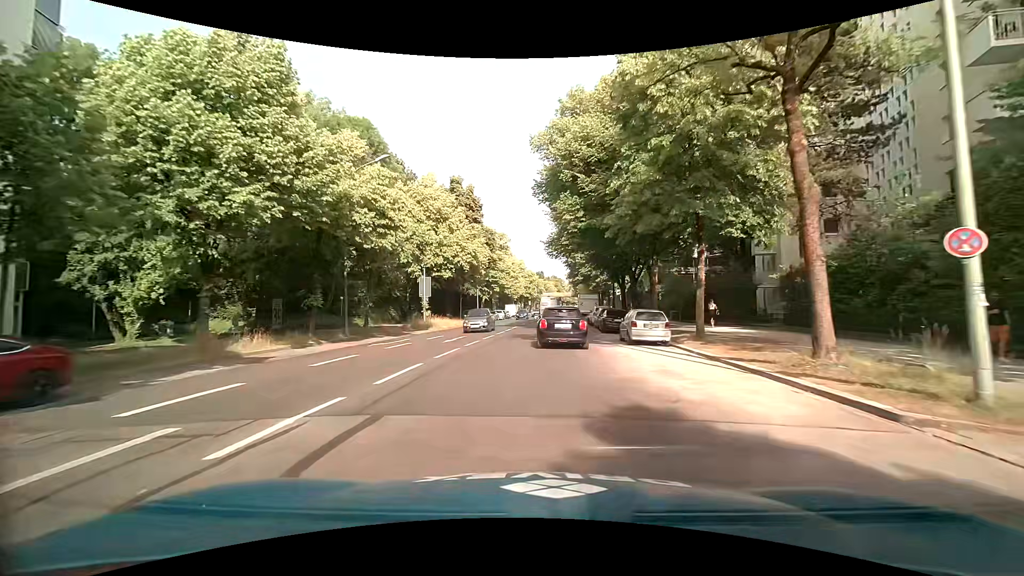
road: tertiary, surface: asphalt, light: Day
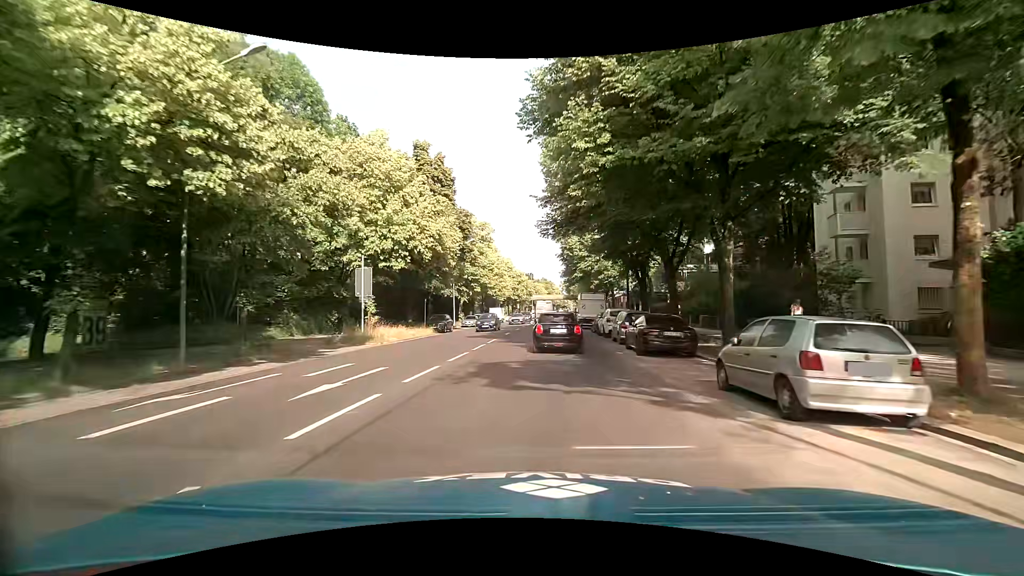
(+0.1, +12.7) m; +2°
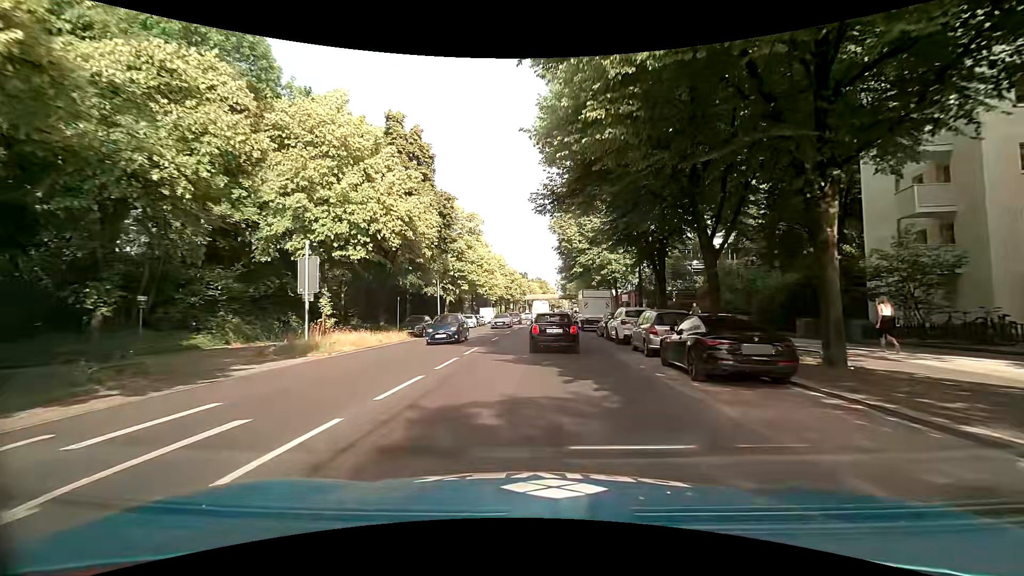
(0.0, +6.3) m; 0°
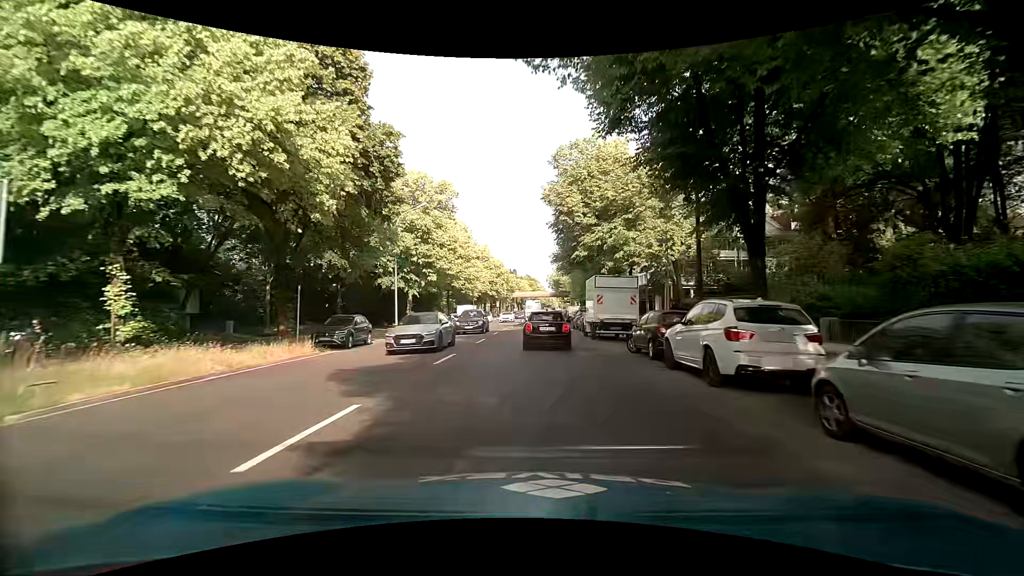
(-0.1, +12.8) m; 0°
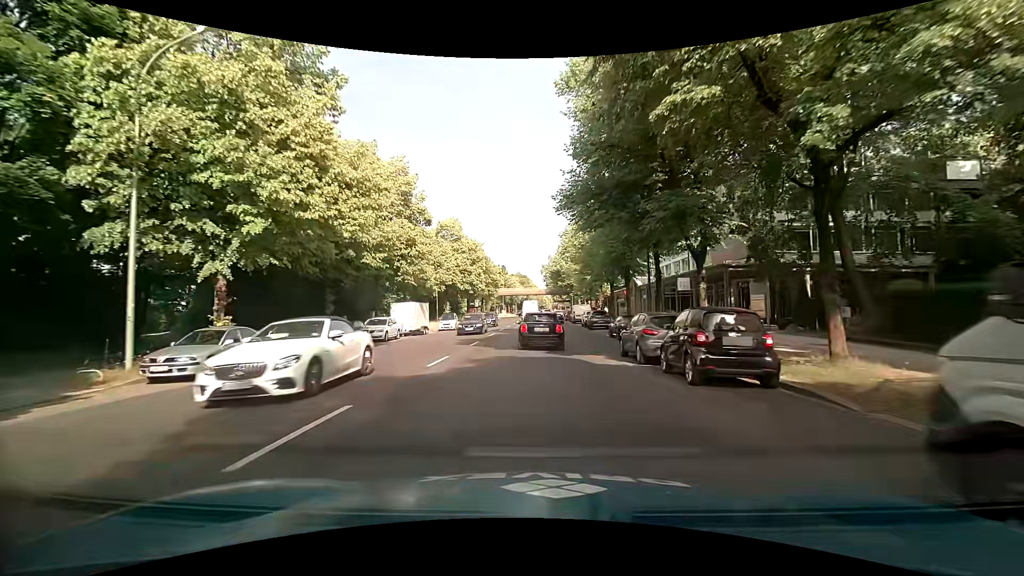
(+0.9, +26.3) m; +2°
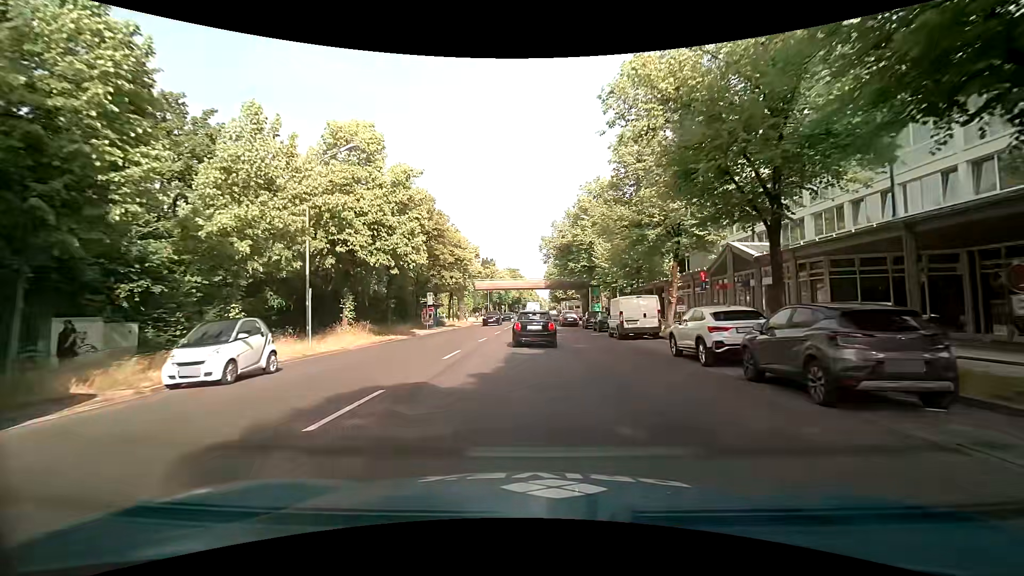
(+0.1, +32.8) m; +1°
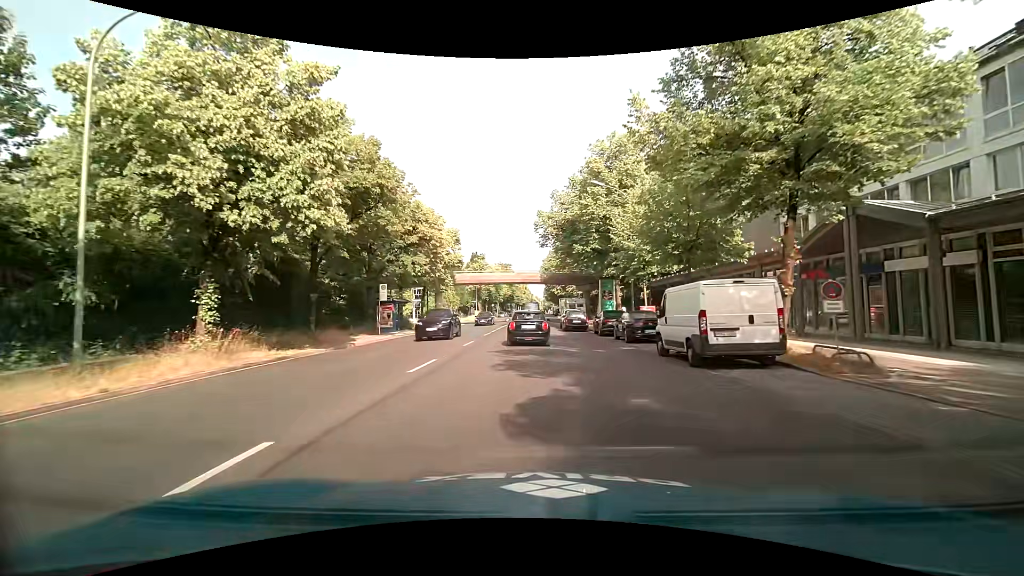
(0.0, +12.7) m; 0°
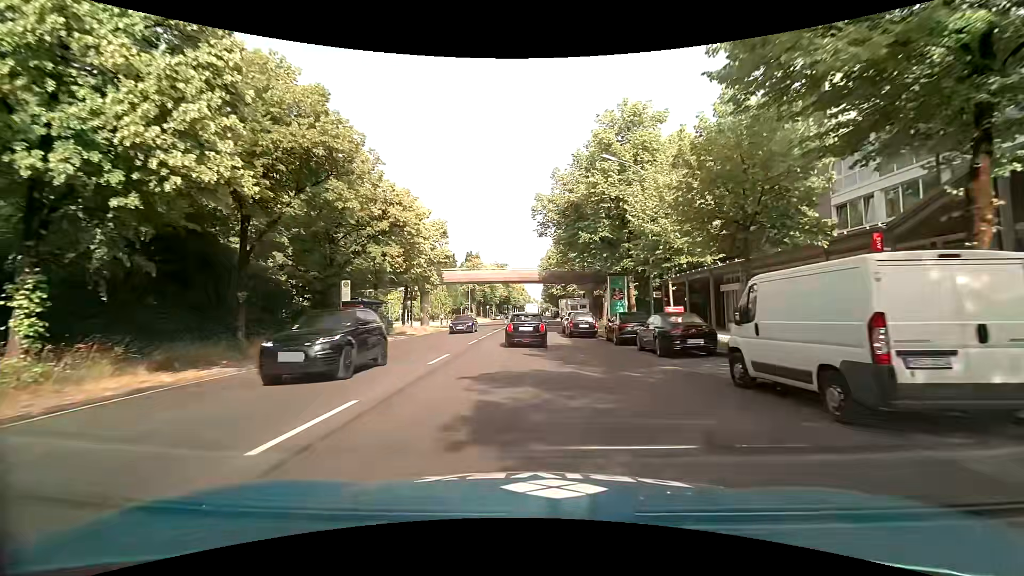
(0.0, +6.3) m; 0°
(0, +10) (0, +20) (0, +30) (0, +40) (0, +50) (0, +60) (+1, +70) (+1, +80) (+2, +90) (+2, +100) m
